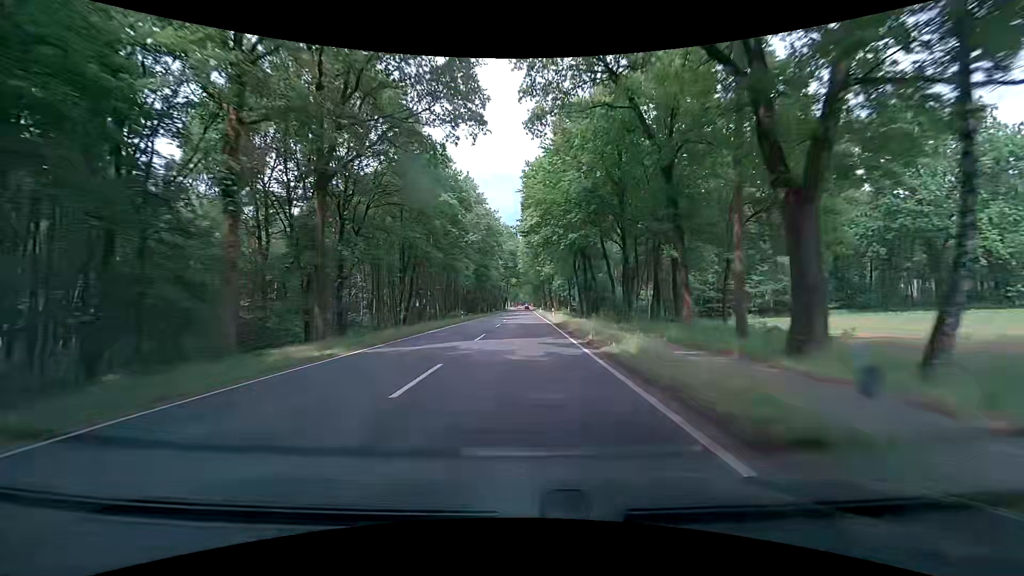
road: primary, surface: asphalt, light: Day
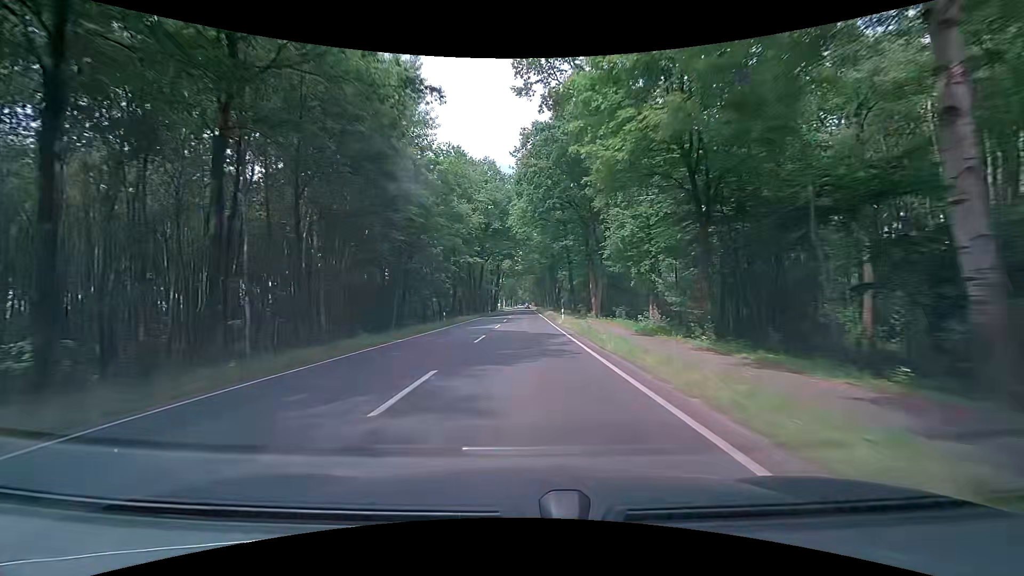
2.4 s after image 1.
(+0.2, +63.0) m; 0°
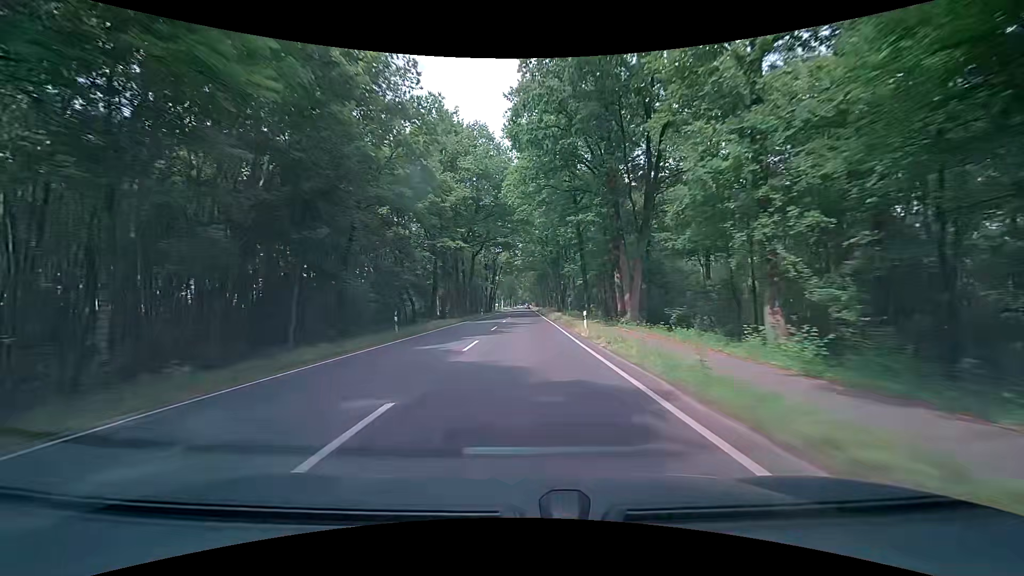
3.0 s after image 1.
(-0.1, +15.8) m; -2°
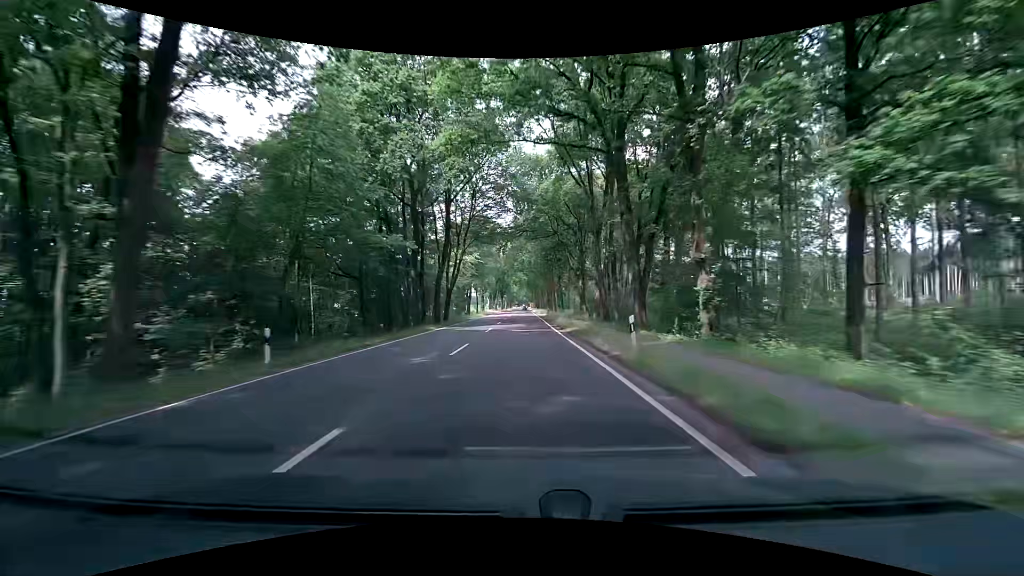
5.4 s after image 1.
(+1.6, +63.1) m; +2°
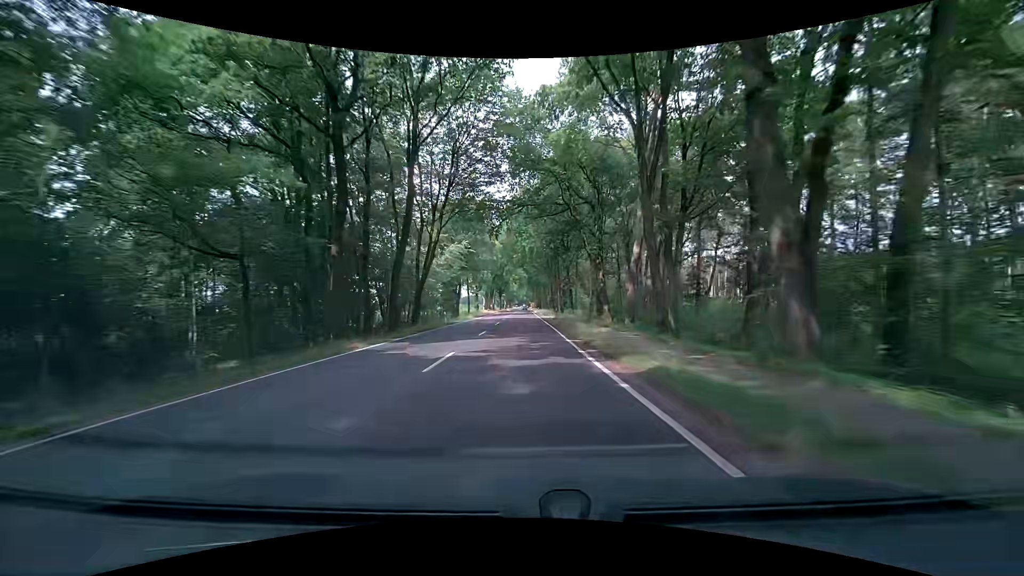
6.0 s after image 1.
(0.0, +15.8) m; 0°
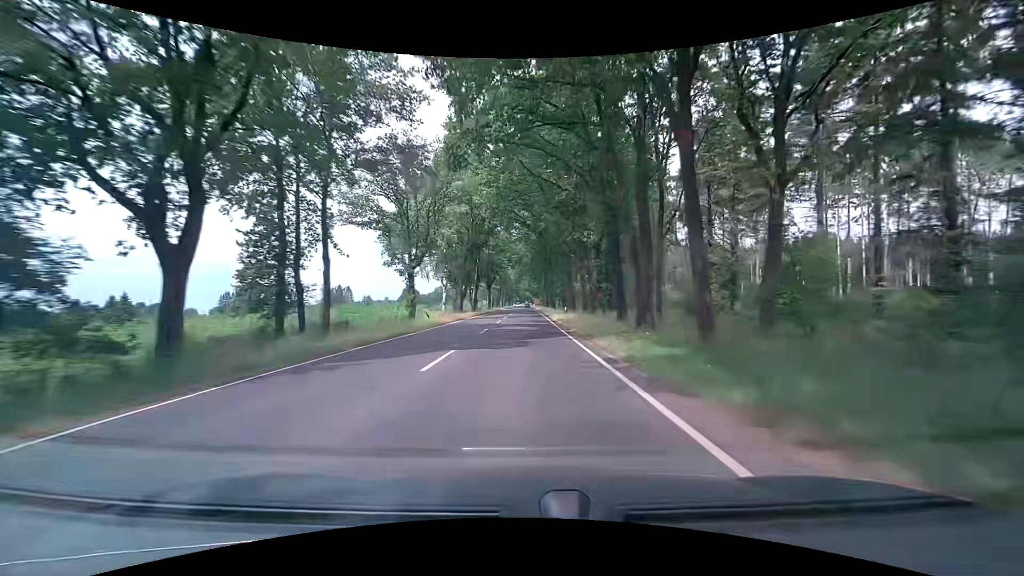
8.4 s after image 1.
(-0.4, +62.1) m; 0°
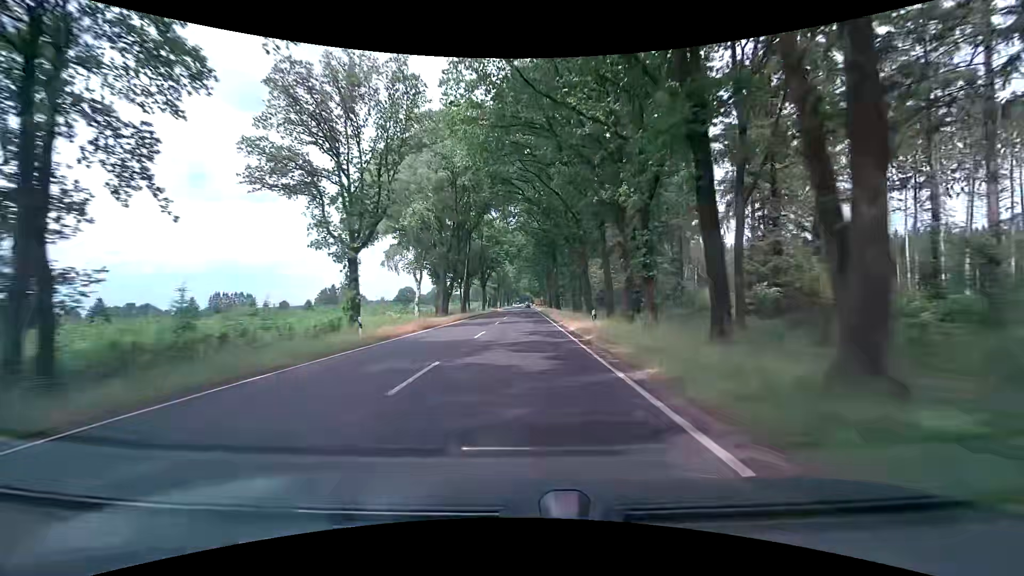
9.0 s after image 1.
(-0.1, +14.6) m; 0°
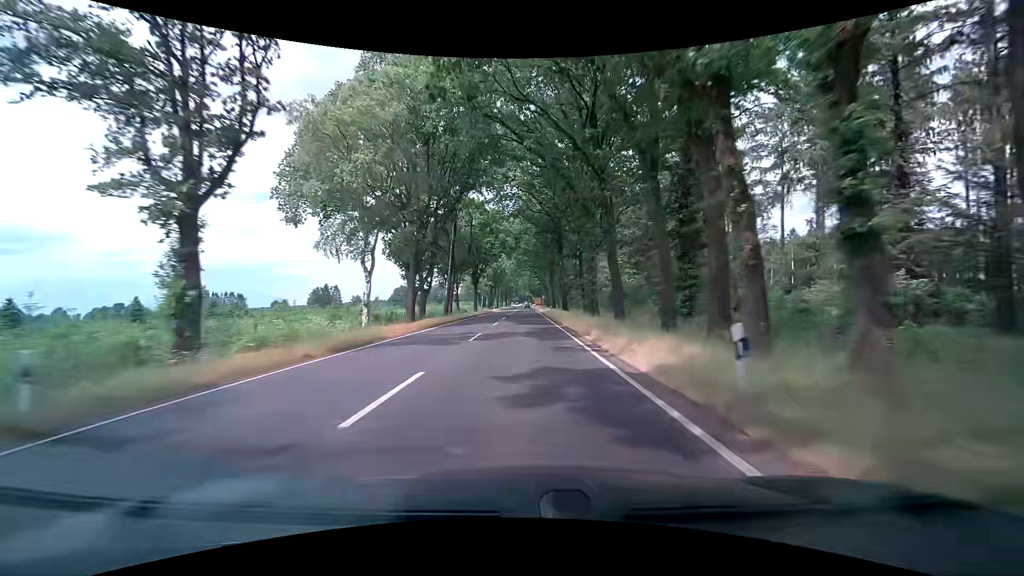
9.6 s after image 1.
(+0.1, +14.2) m; 0°
(0, +10) (0, +20) (0, +30) (0, +40) (0, +50) (0, +60) (0, +70) (0, +80) (0, +90) (0, +100) m
